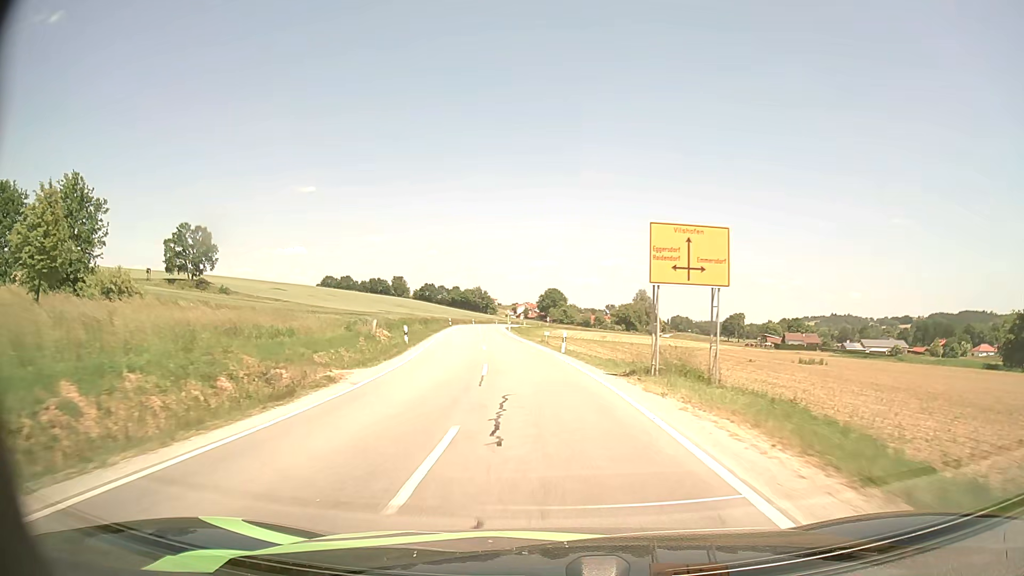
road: secondary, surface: asphalt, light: Day
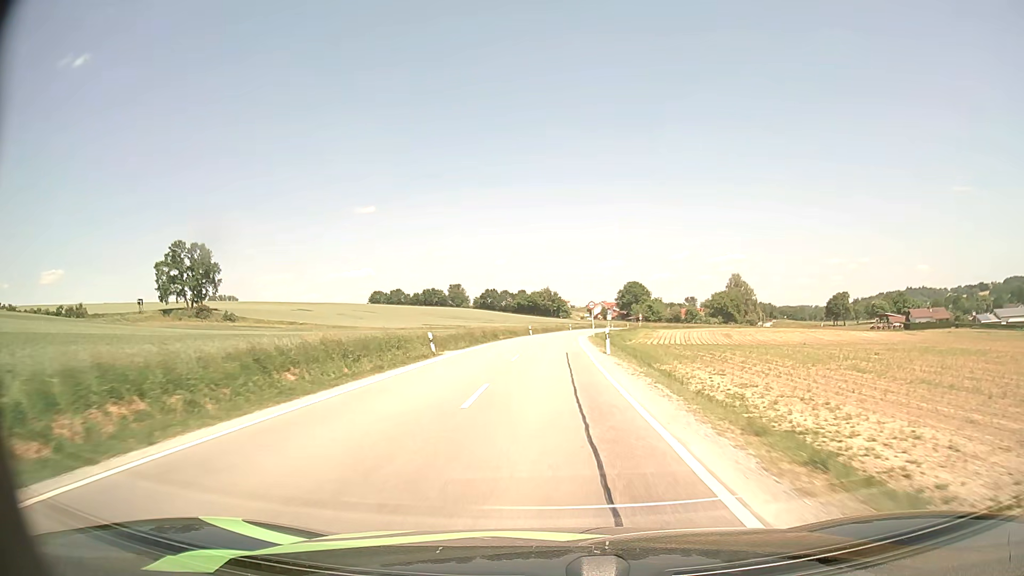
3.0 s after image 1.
(-3.8, +54.5) m; -6°
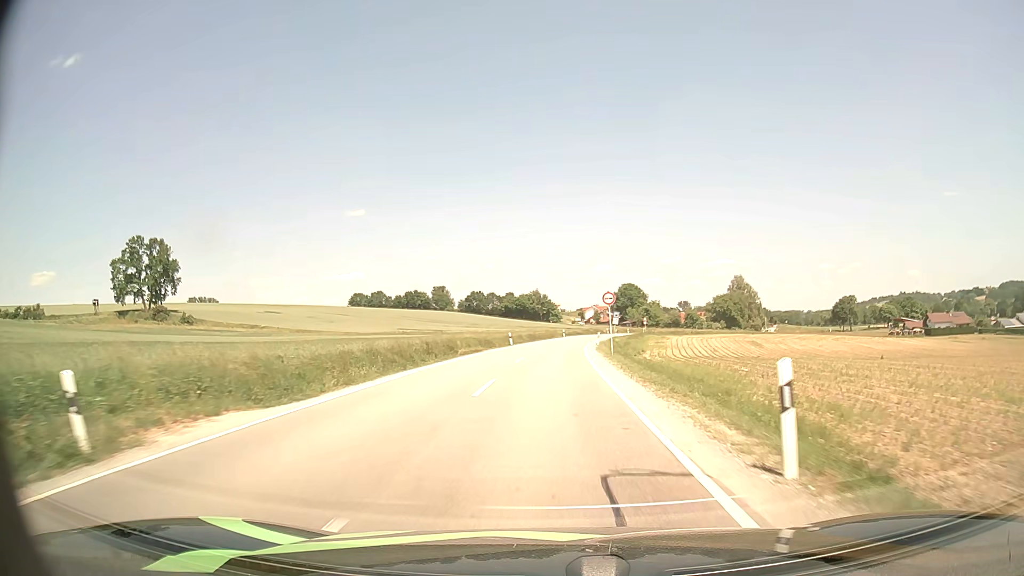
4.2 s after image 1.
(+0.1, +21.9) m; +1°
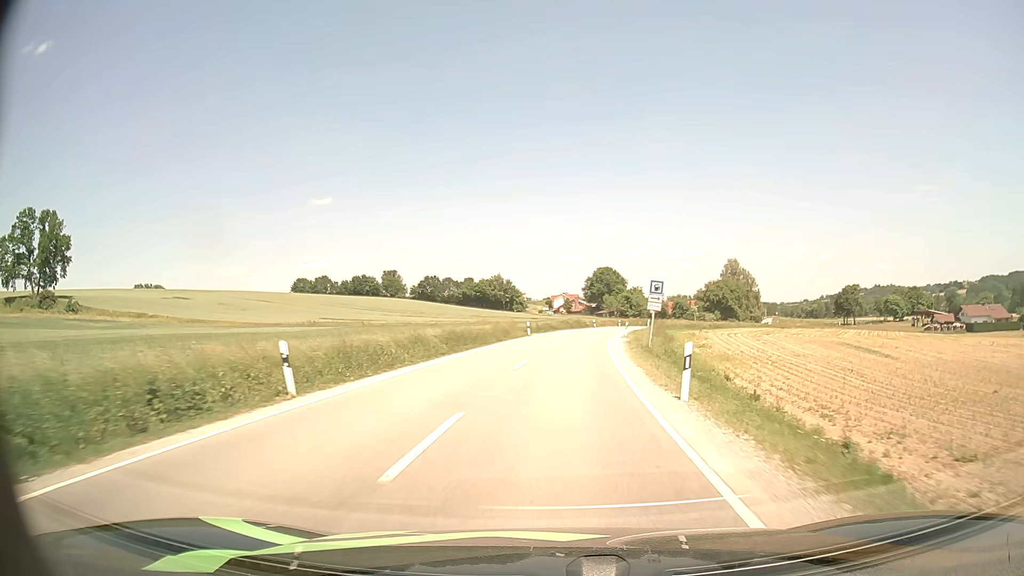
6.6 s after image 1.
(+0.9, +42.8) m; +3°
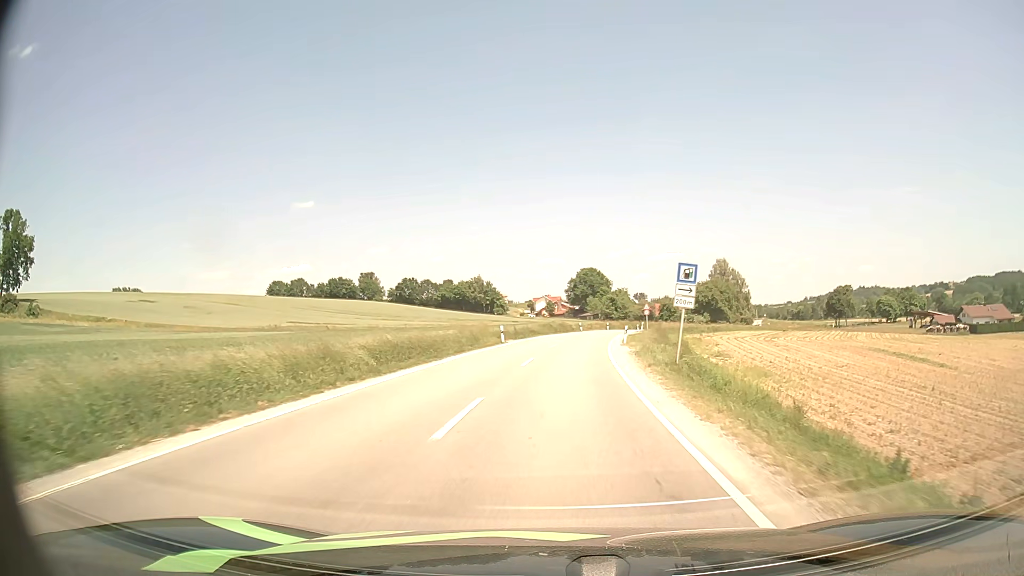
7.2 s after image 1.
(+0.2, +10.0) m; +2°
(0, +10) (+1, +20) (+1, +30) (+2, +40) (+4, +50) (+5, +60) (+7, +70) (+9, +79) (+11, +89) (+14, +99) m
